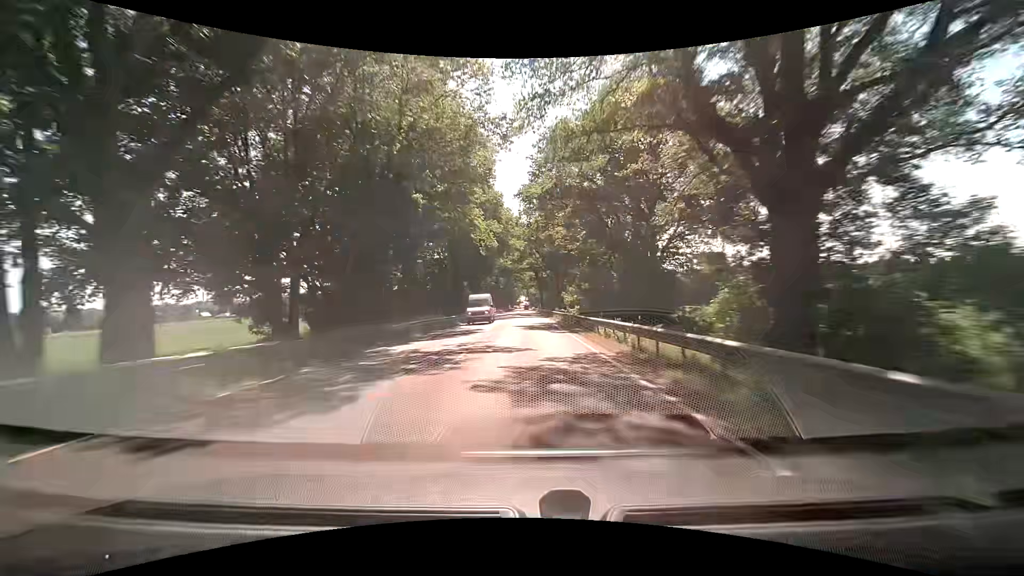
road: primary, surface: asphalt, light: Day
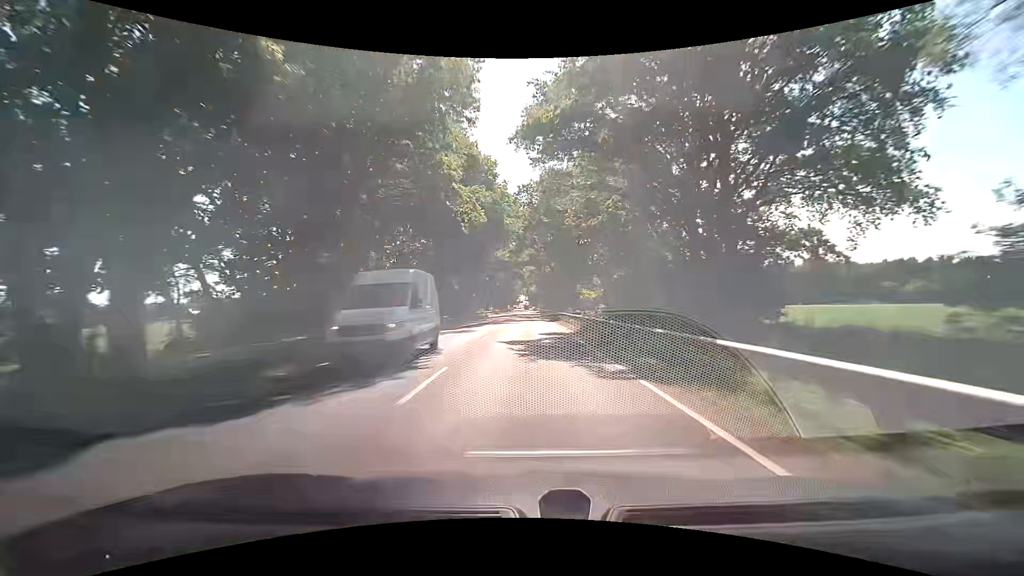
(0.0, +15.6) m; 0°
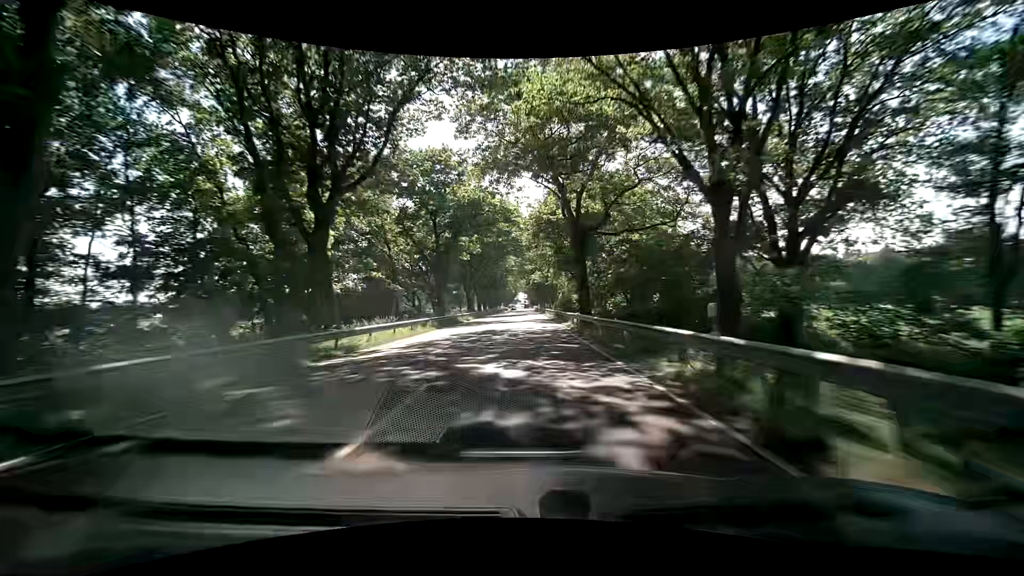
(+0.2, +62.2) m; 0°
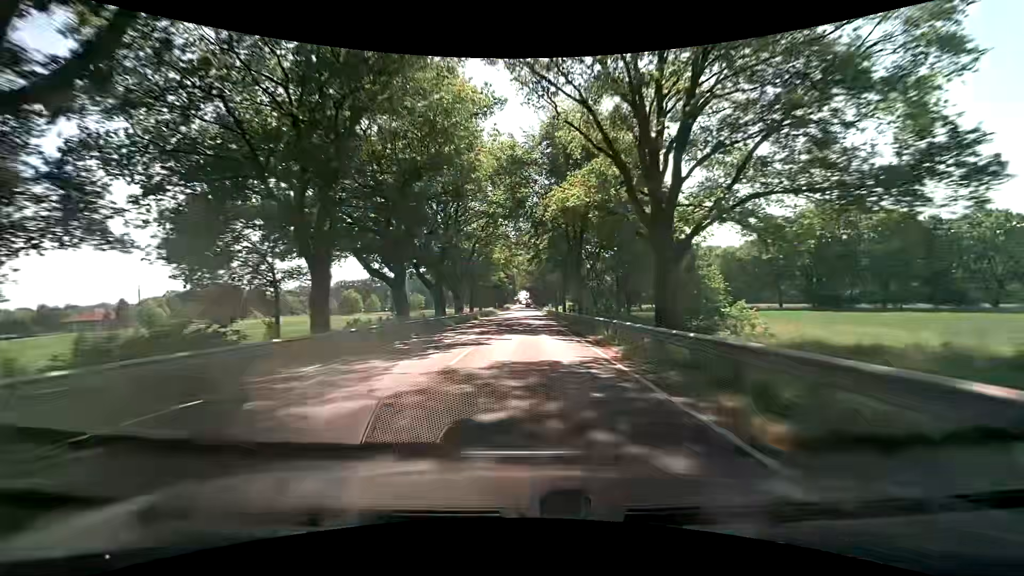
(+0.3, +76.7) m; 0°
(0, +10) (0, +20) (0, +30) (0, +40) (0, +50) (0, +60) (0, +70) (0, +80) (+1, +90) (+1, +100) m
